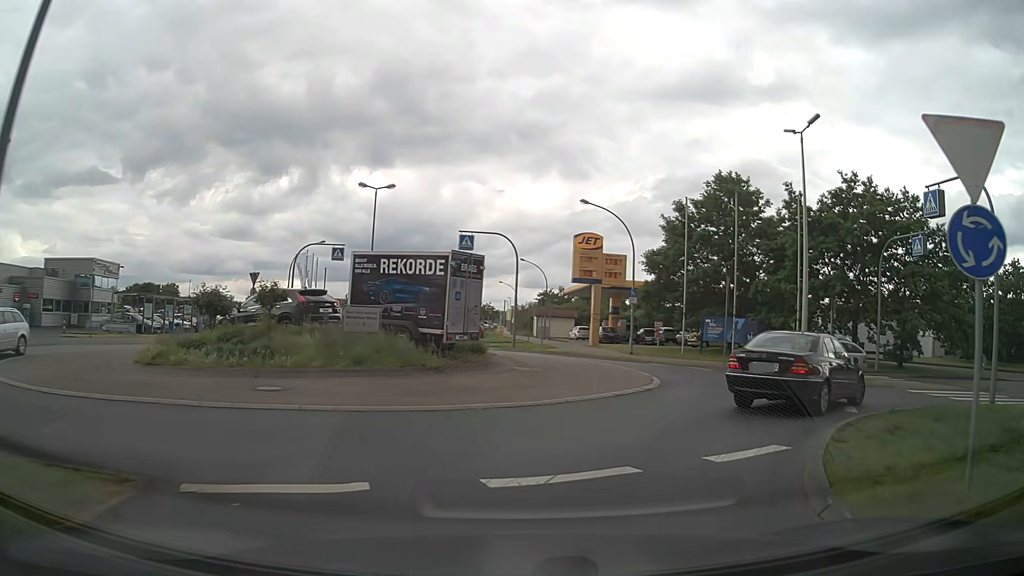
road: tertiary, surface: asphalt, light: Day
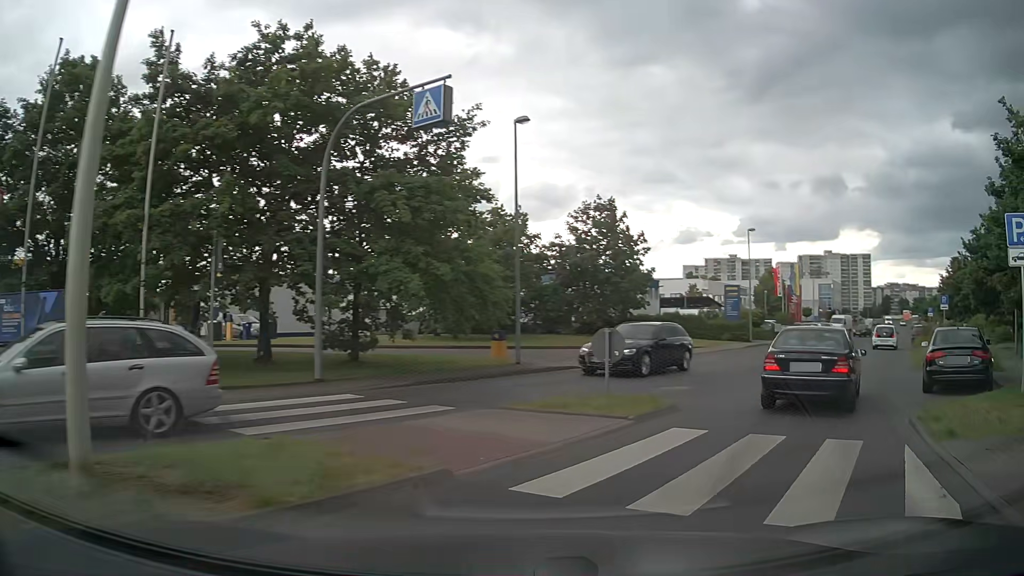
(+6.3, +15.0) m; +52°
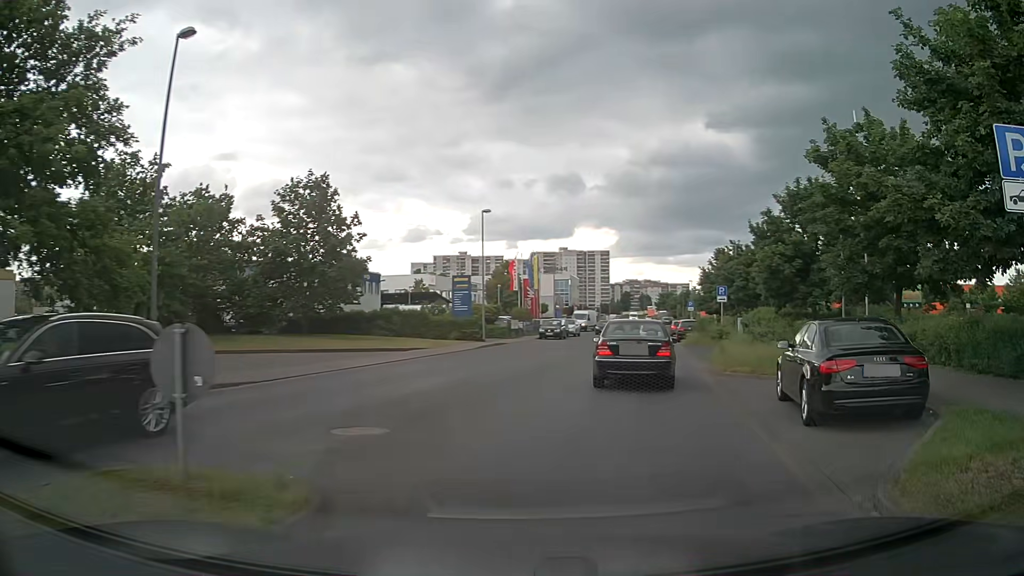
(+1.3, +6.5) m; +21°
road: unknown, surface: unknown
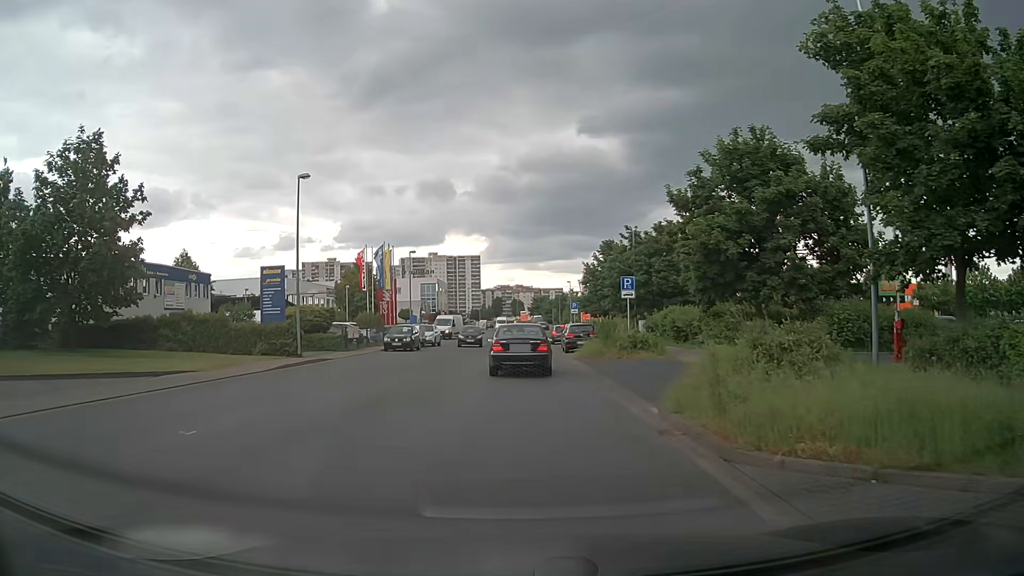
(+1.7, +11.2) m; +11°
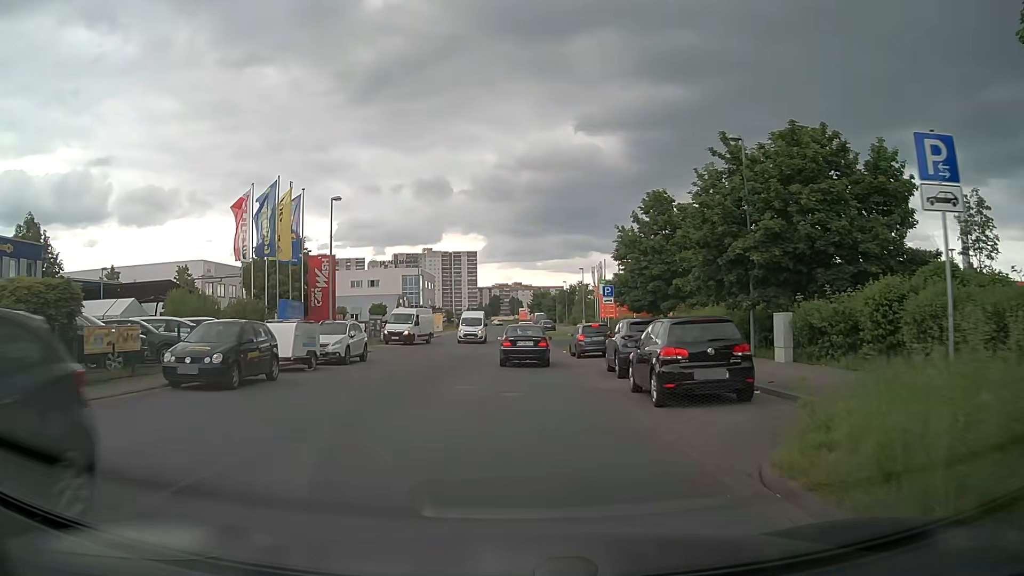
(+0.3, +24.0) m; +1°
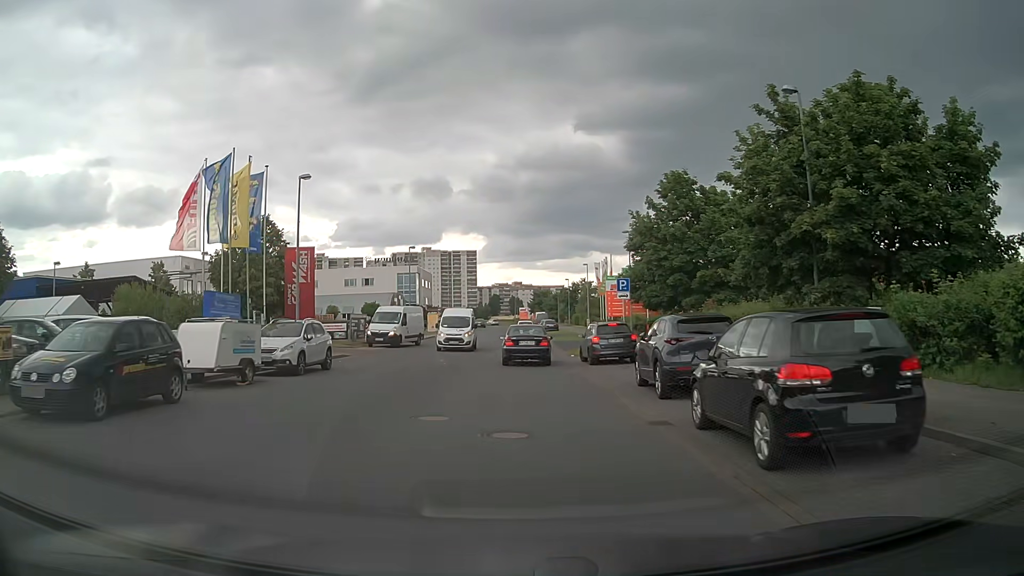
(0.0, +5.2) m; -1°
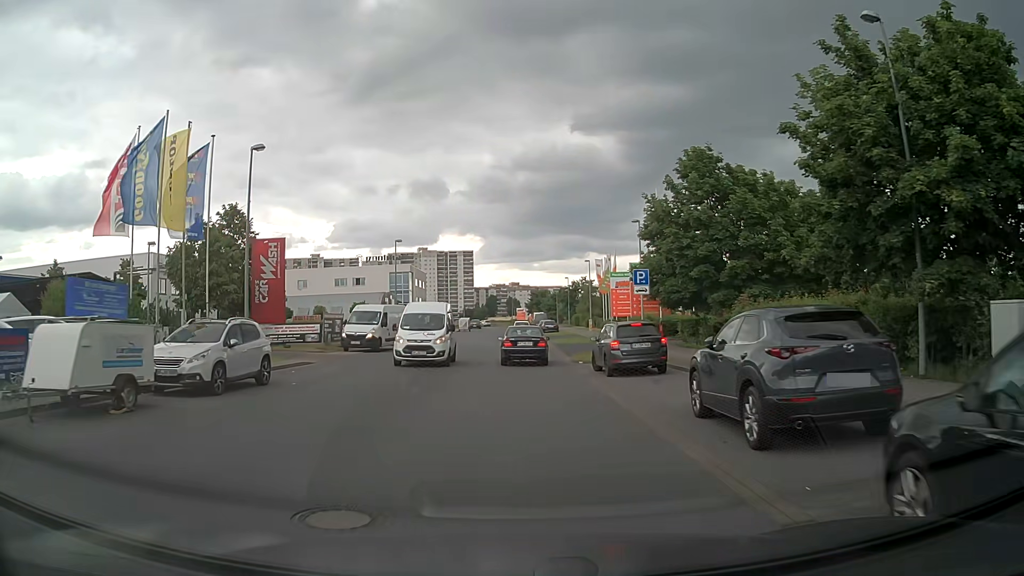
(0.0, +5.3) m; +1°
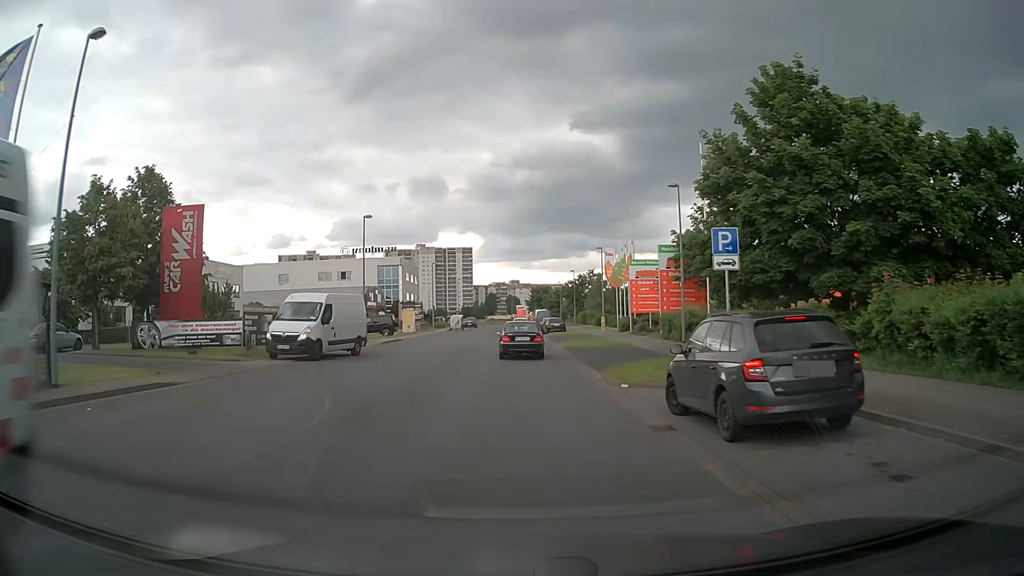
(0.0, +10.8) m; 0°
